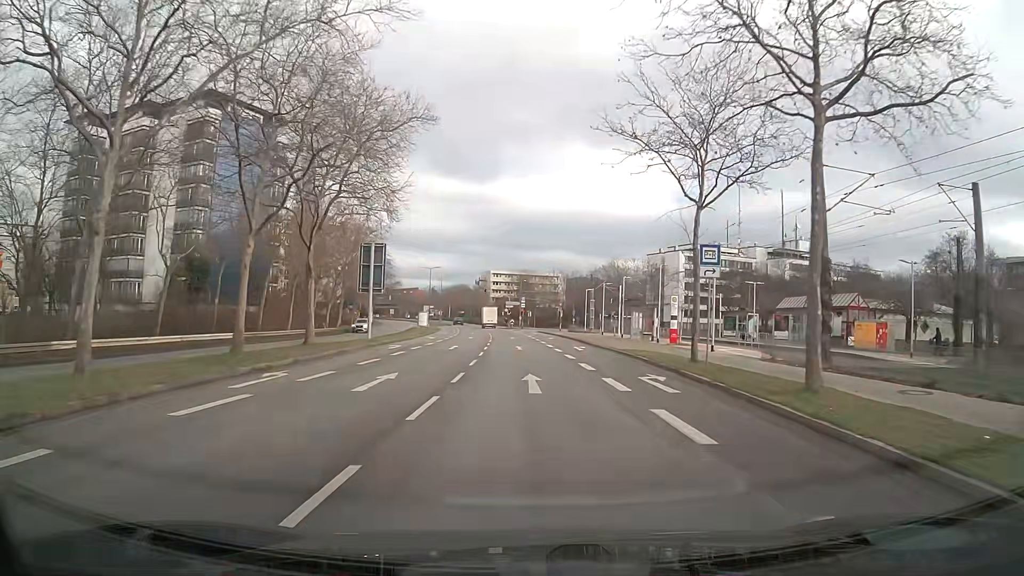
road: secondary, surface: asphalt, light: Day
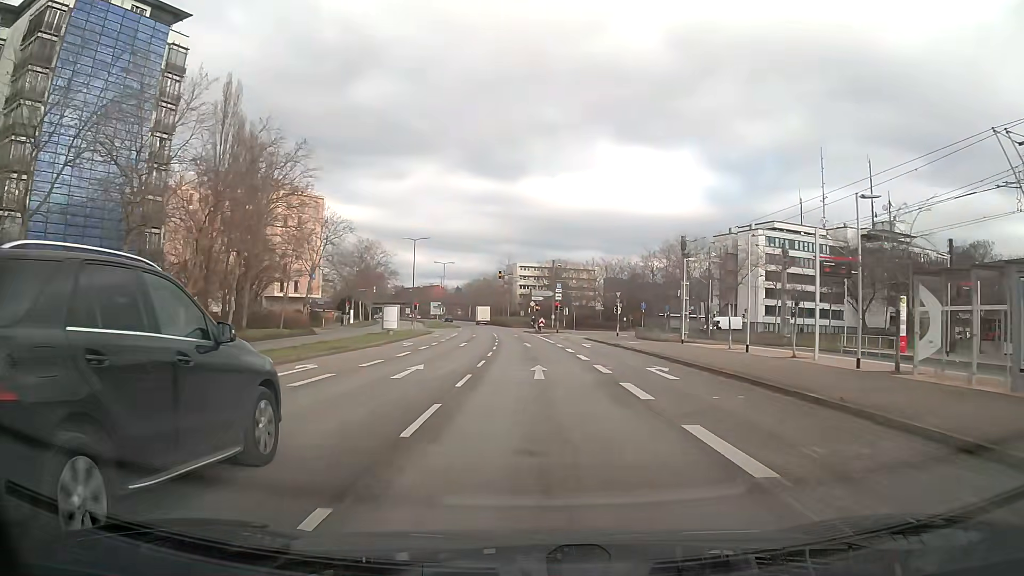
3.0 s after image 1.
(-1.1, +37.8) m; -3°
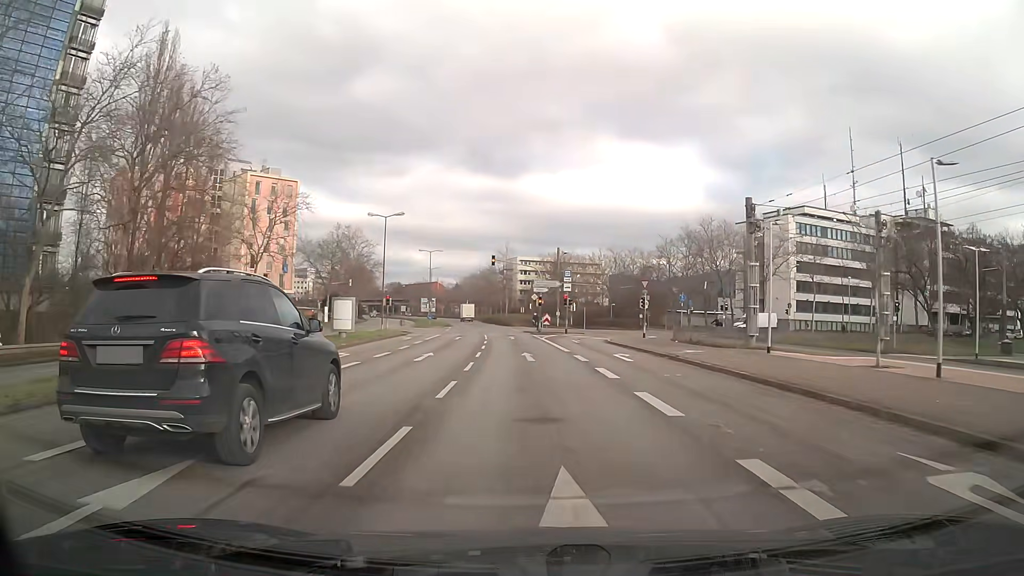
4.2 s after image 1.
(0.0, +14.4) m; 0°
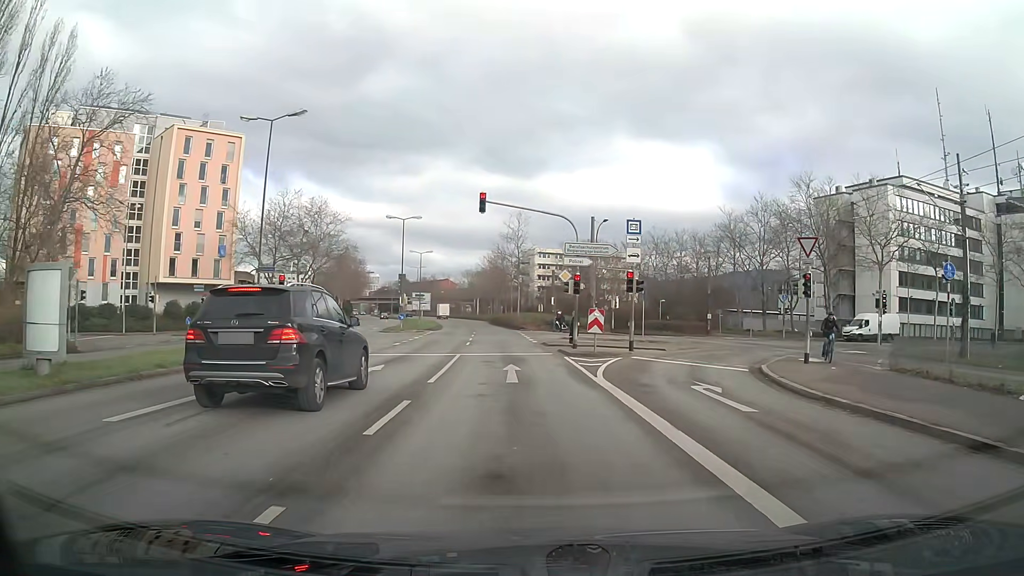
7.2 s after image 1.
(-0.2, +27.4) m; -1°
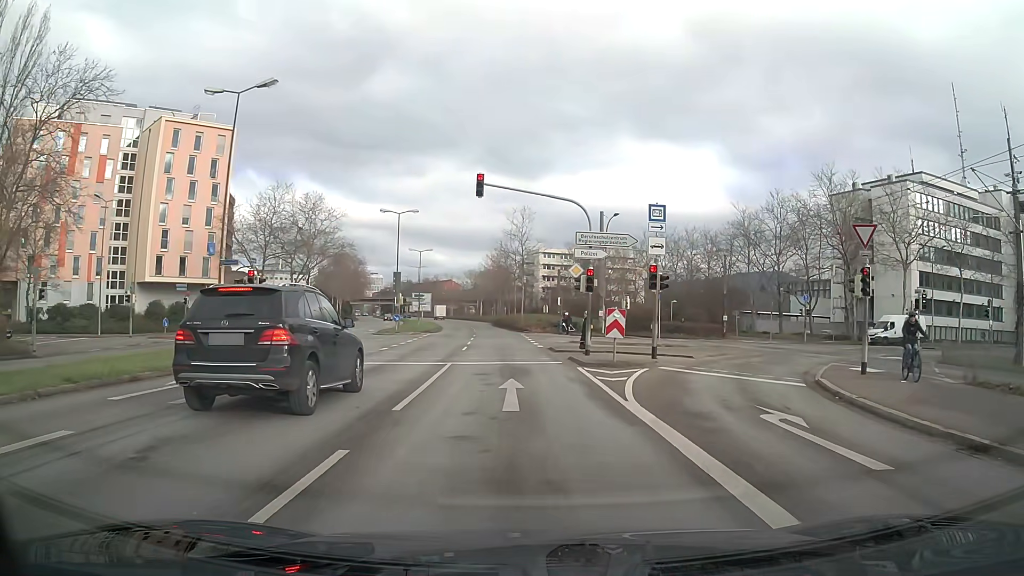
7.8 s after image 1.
(0.0, +3.9) m; 0°
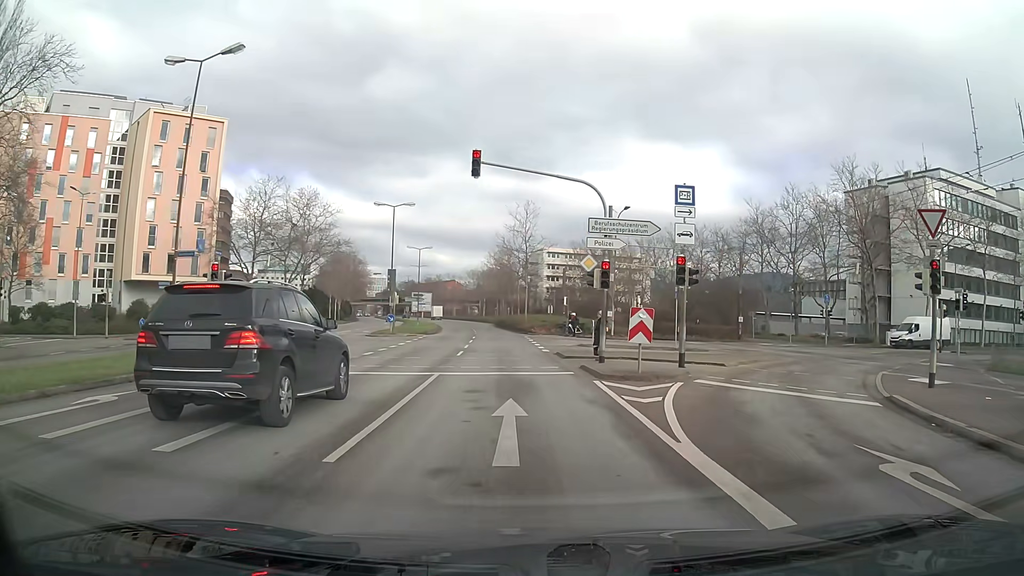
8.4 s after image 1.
(0.0, +3.4) m; 0°
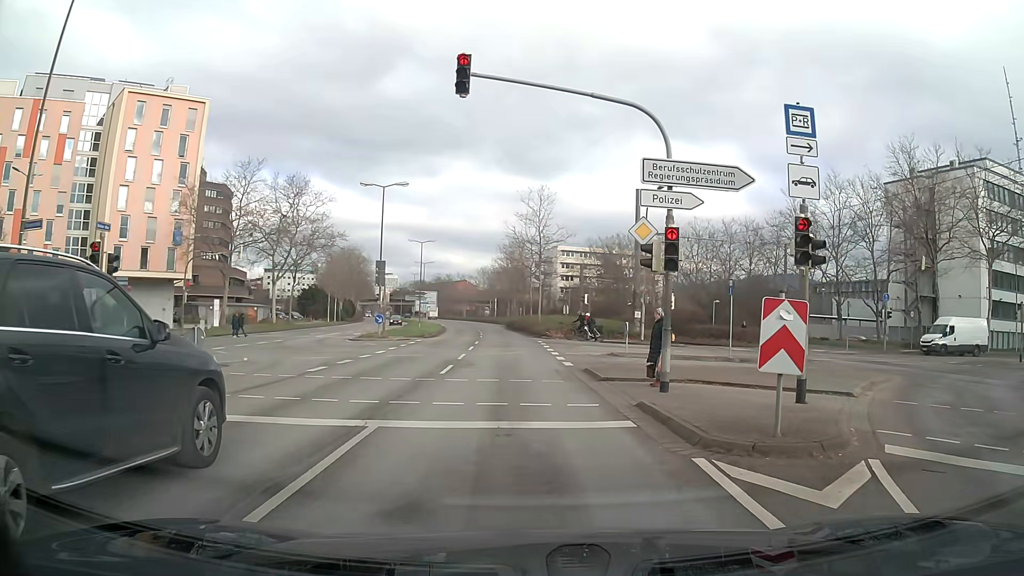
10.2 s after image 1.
(-0.1, +7.5) m; -2°
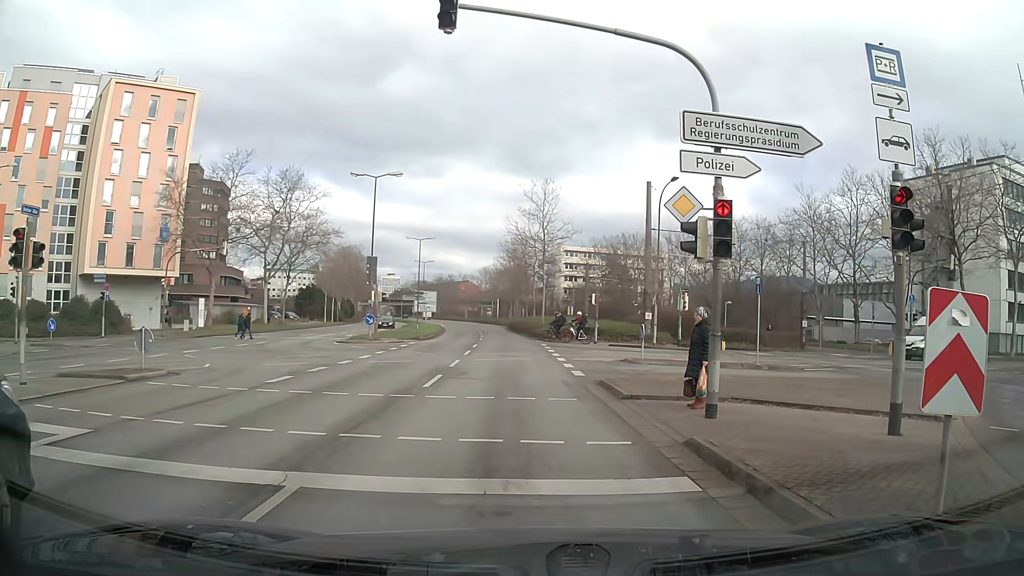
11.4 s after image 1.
(0.0, +3.0) m; -2°
